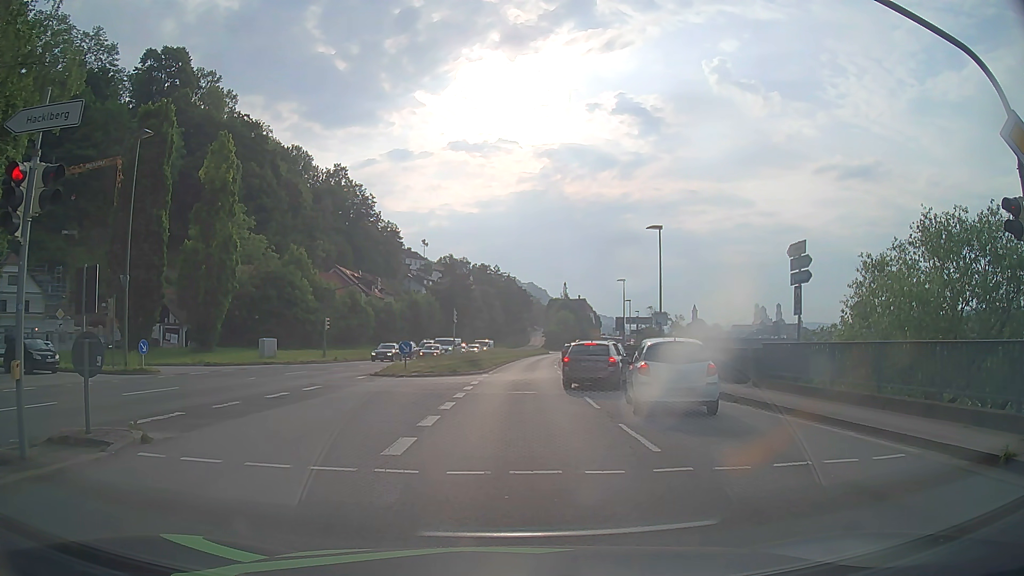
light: Day
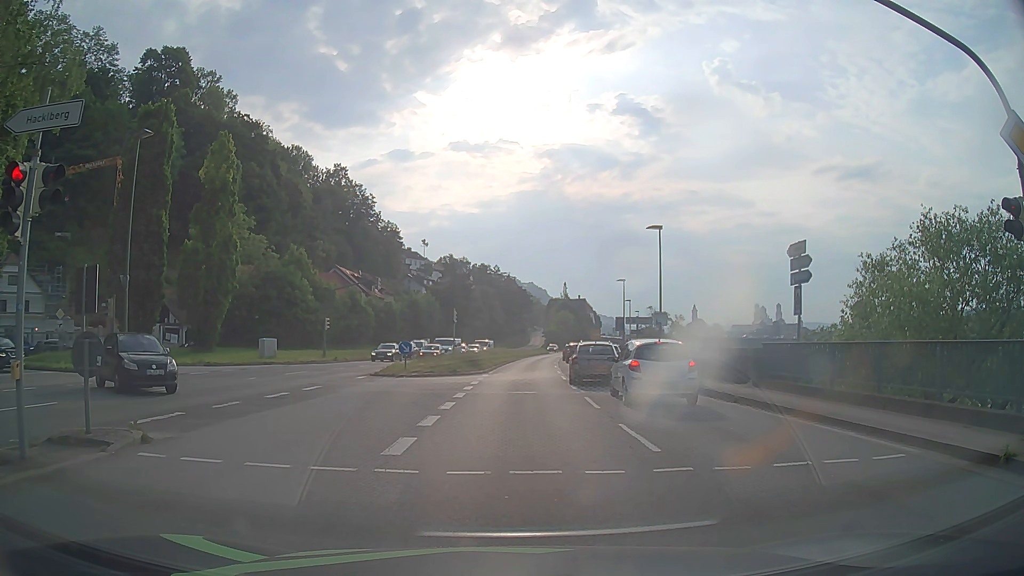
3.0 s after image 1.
(0.0, 0.0) m; 0°
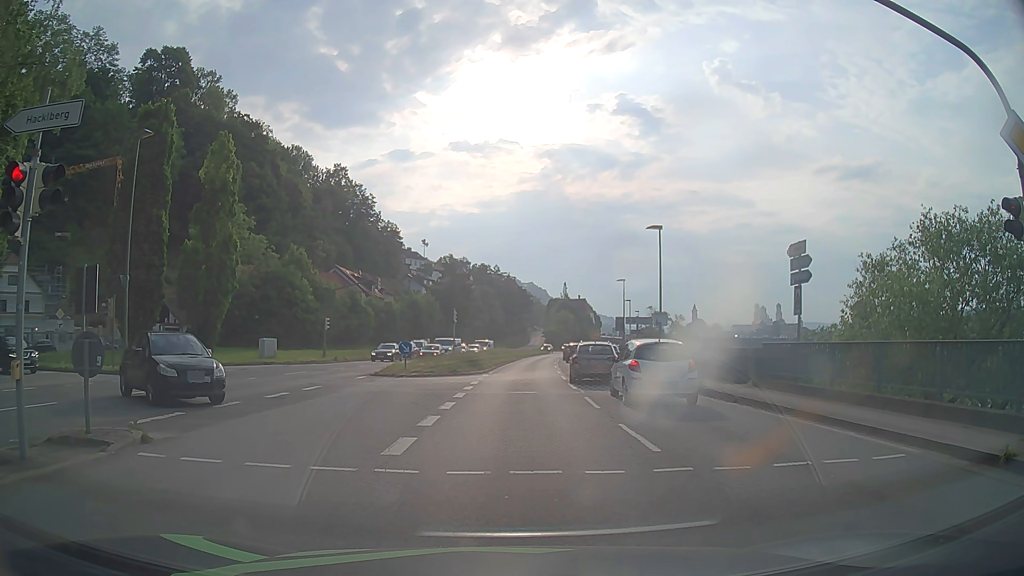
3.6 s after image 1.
(0.0, 0.0) m; 0°
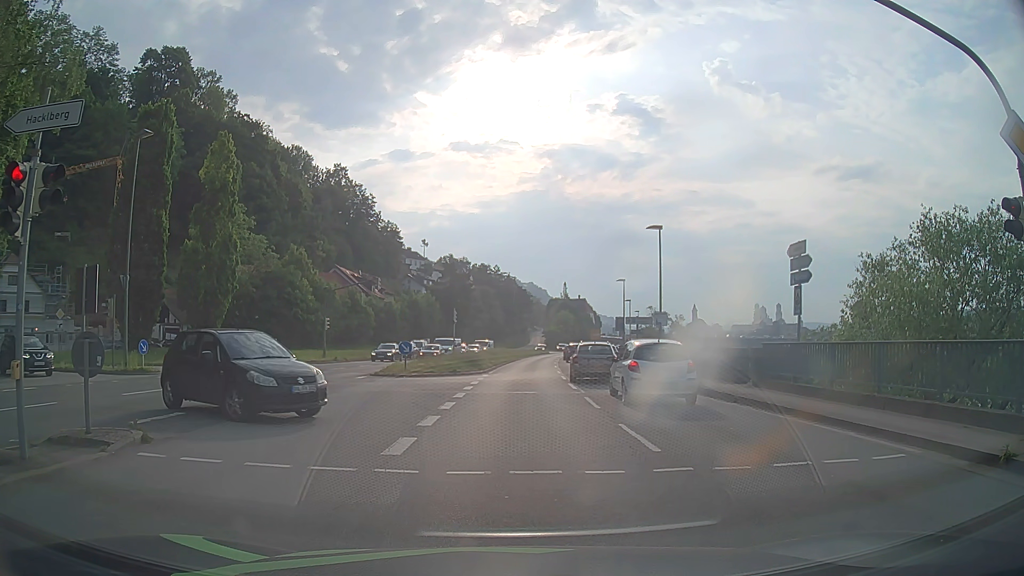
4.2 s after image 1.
(0.0, 0.0) m; 0°
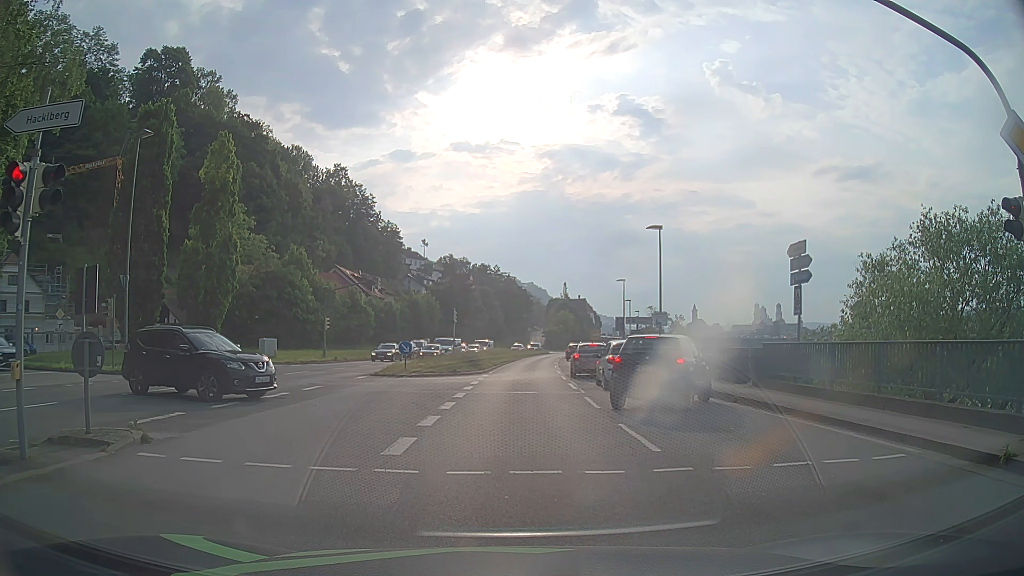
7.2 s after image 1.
(0.0, 0.0) m; 0°
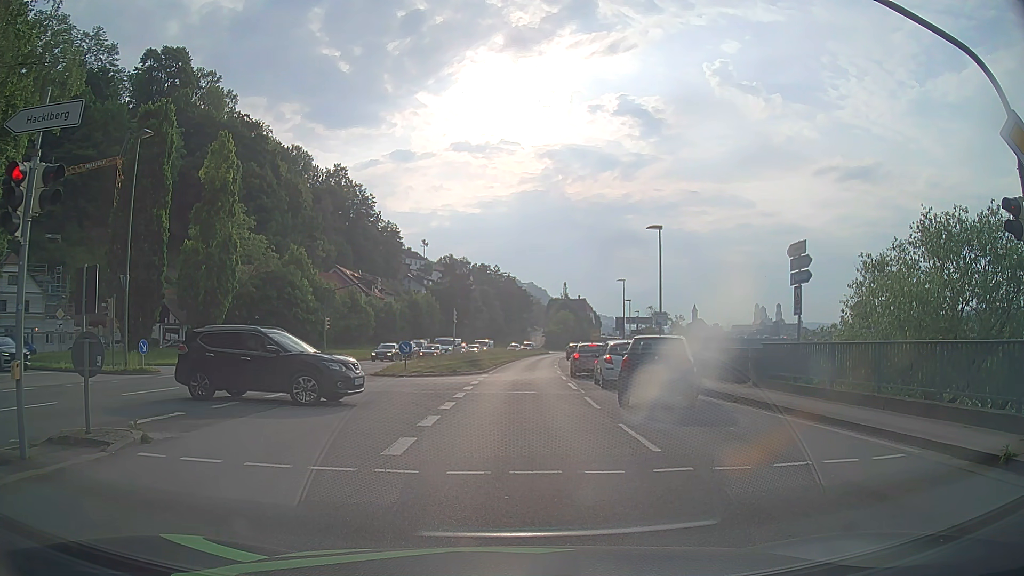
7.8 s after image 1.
(0.0, 0.0) m; 0°
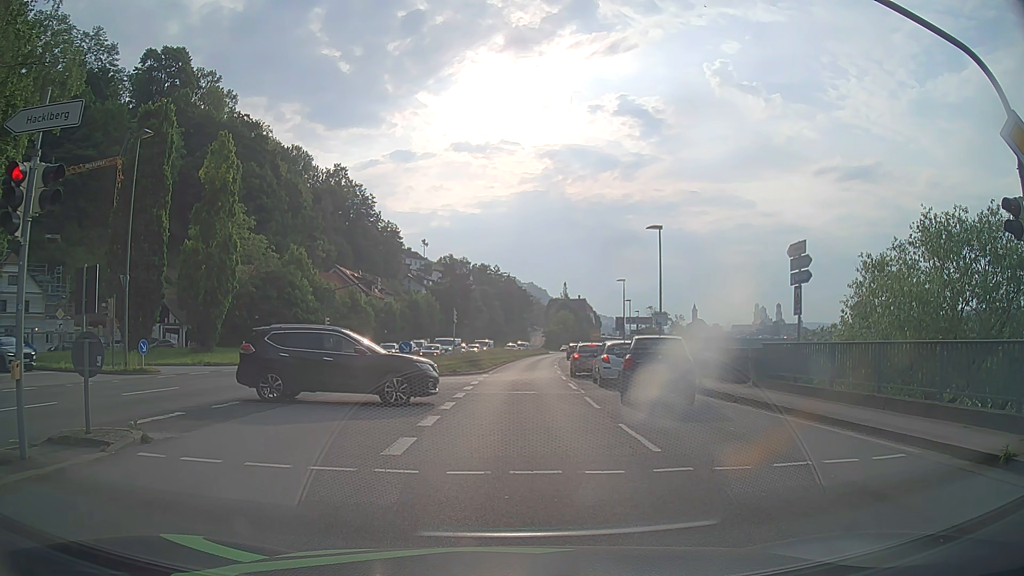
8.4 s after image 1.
(0.0, 0.0) m; 0°
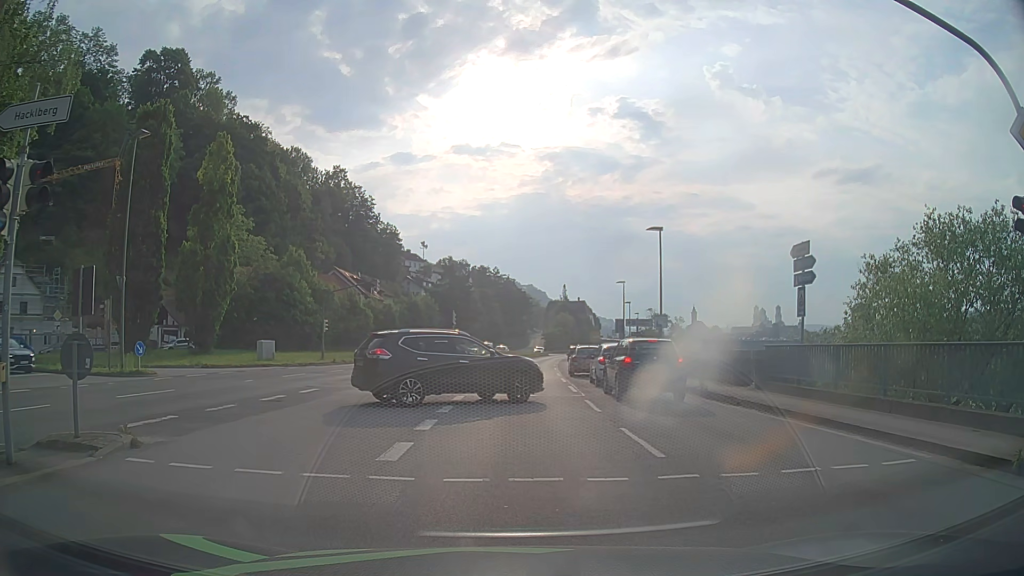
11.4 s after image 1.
(0.0, +0.2) m; 0°
